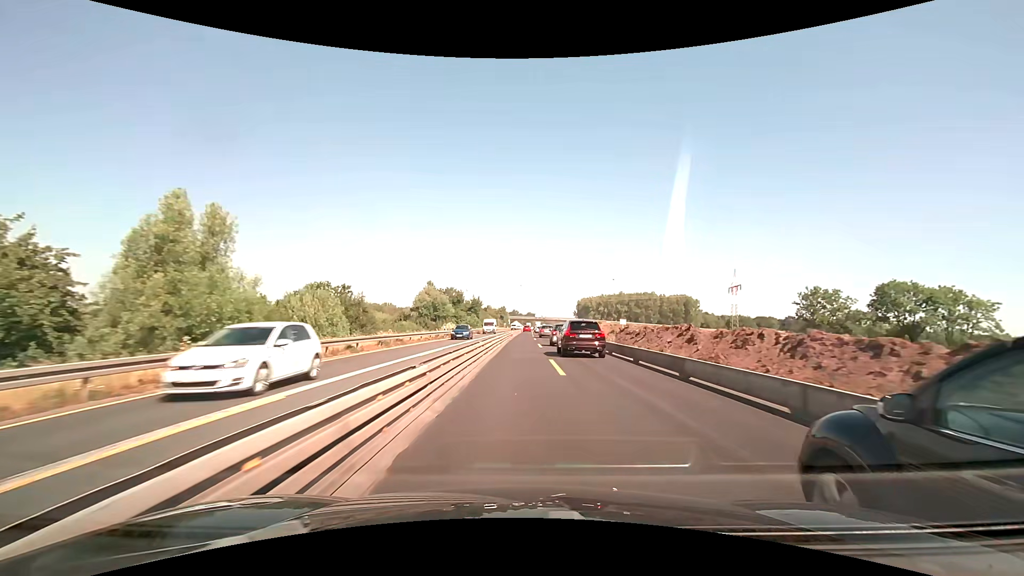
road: motorway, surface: asphalt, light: Day
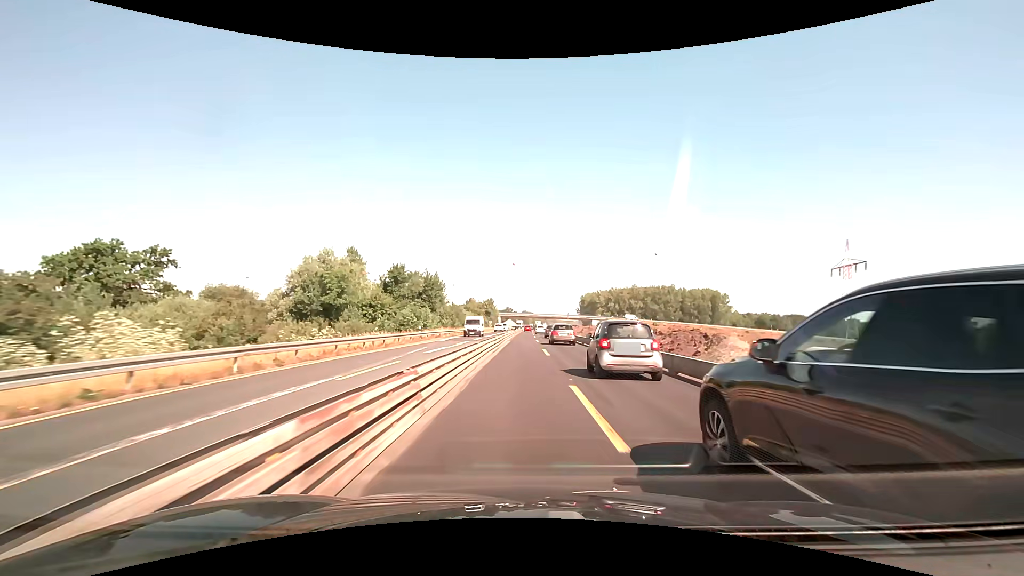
(+0.3, +63.1) m; +1°
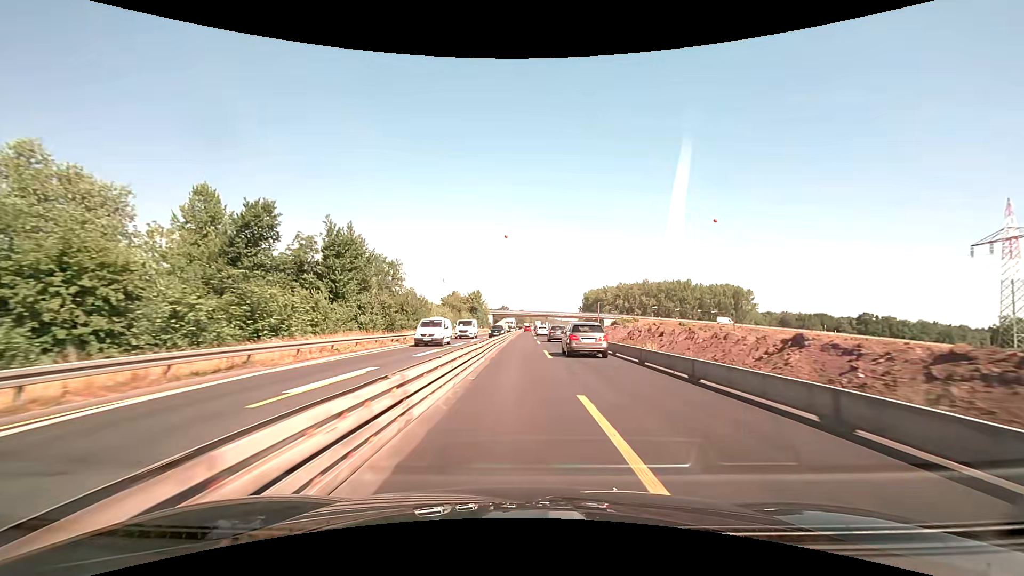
(+0.2, +38.0) m; 0°
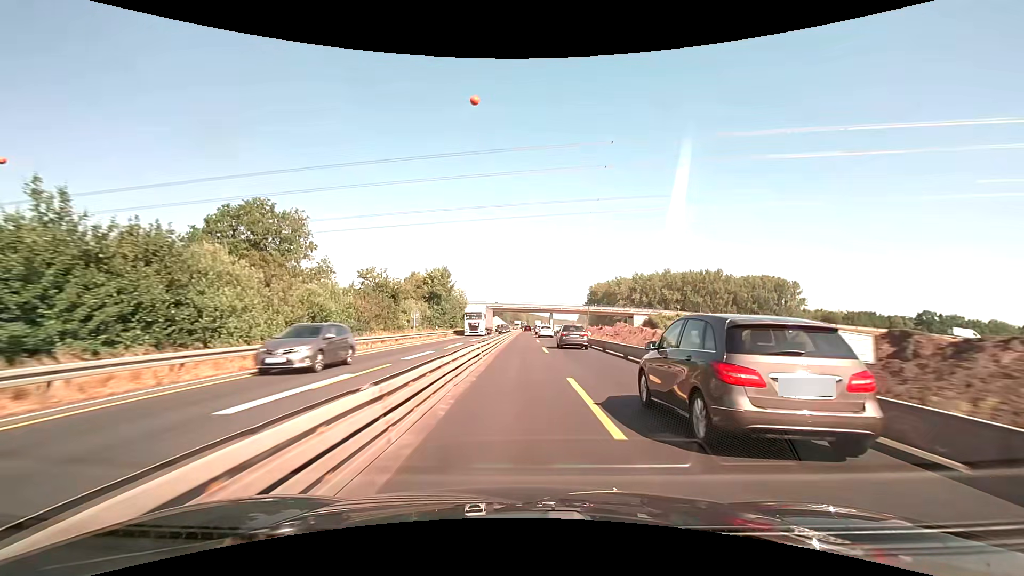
(+0.2, +50.7) m; 0°
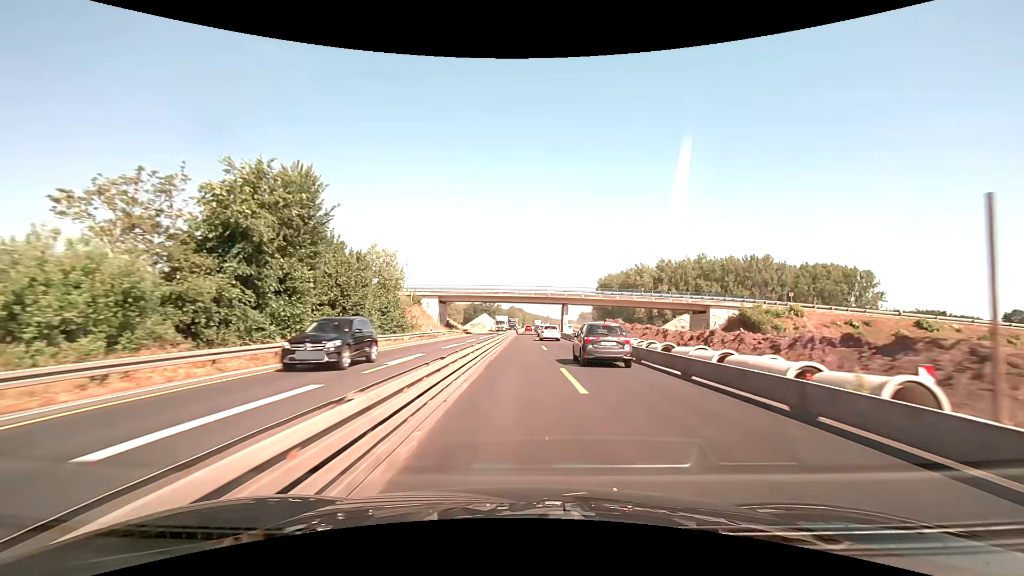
(+0.2, +50.8) m; 0°
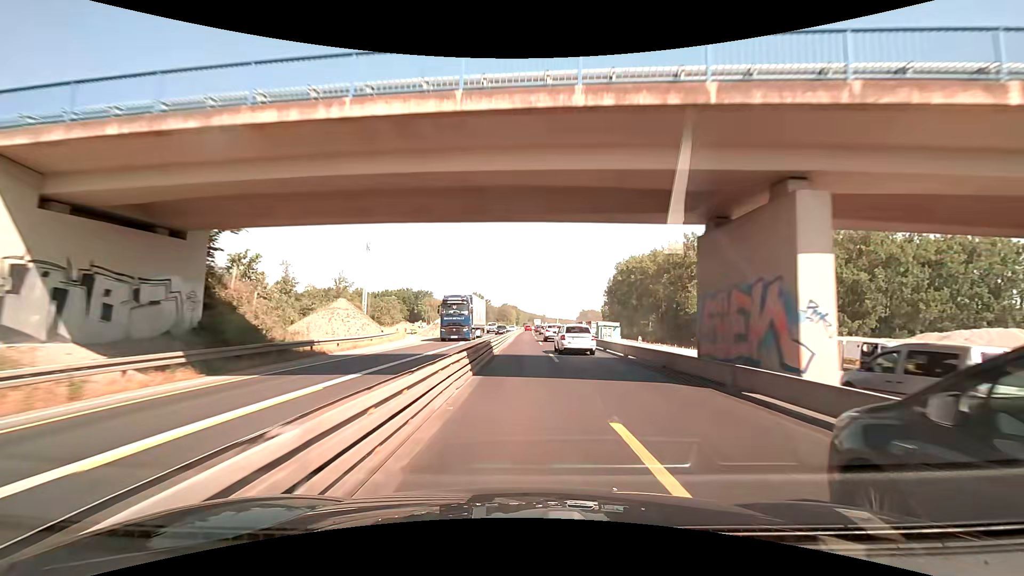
(+0.3, +63.5) m; +1°
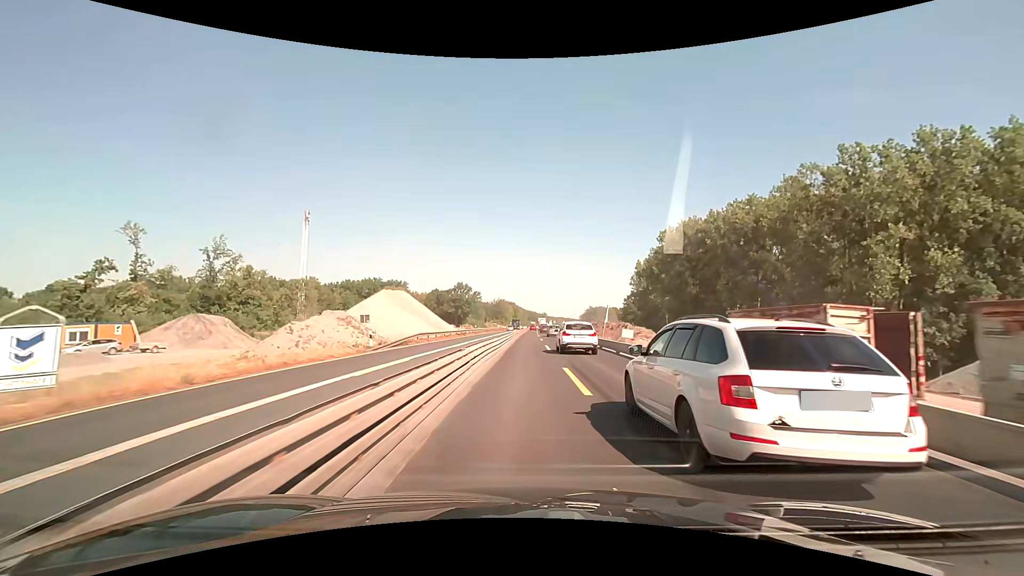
(+0.3, +63.5) m; 0°
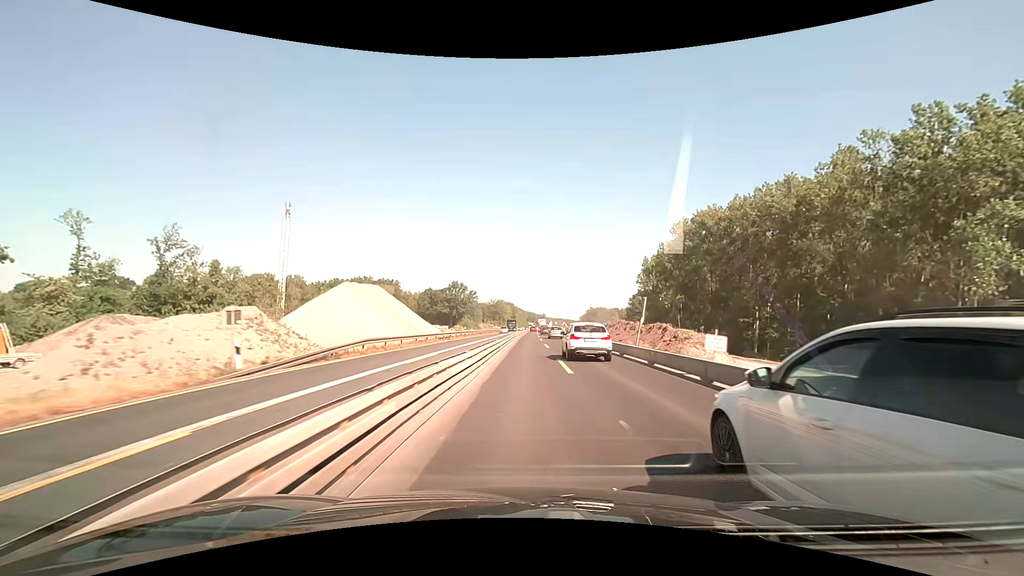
(0.0, +12.7) m; 0°
(0, +10) (0, +20) (0, +30) (0, +40) (+1, +50) (+1, +60) (+1, +70) (+1, +80) (+1, +90) (+2, +100) m
